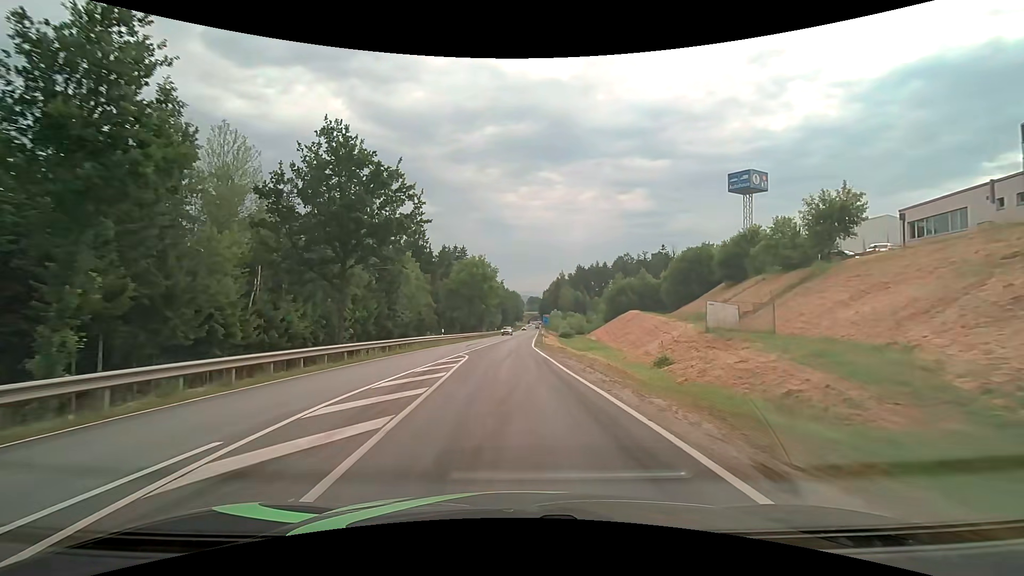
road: secondary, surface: asphalt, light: Day
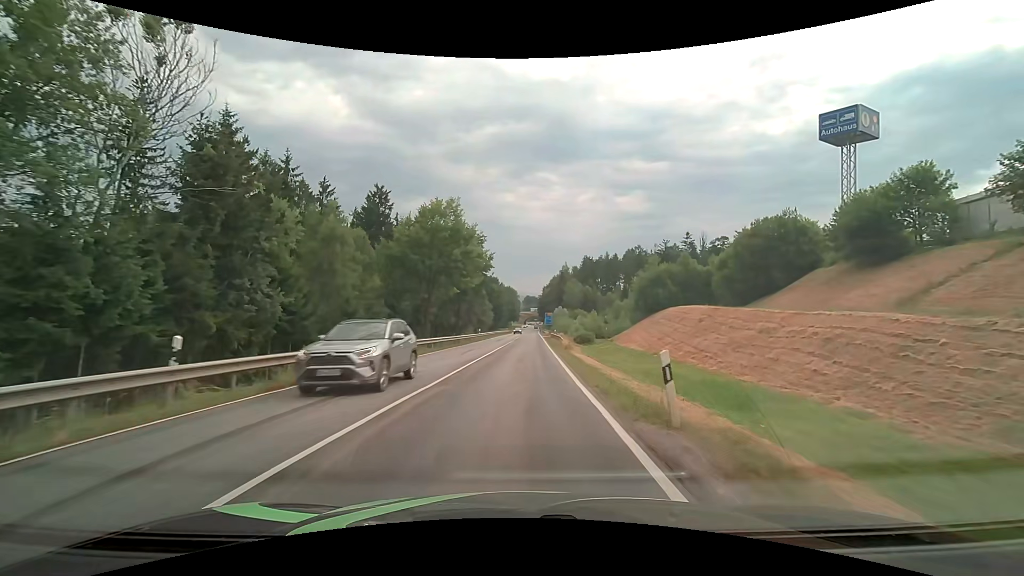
(-0.1, +34.4) m; +1°
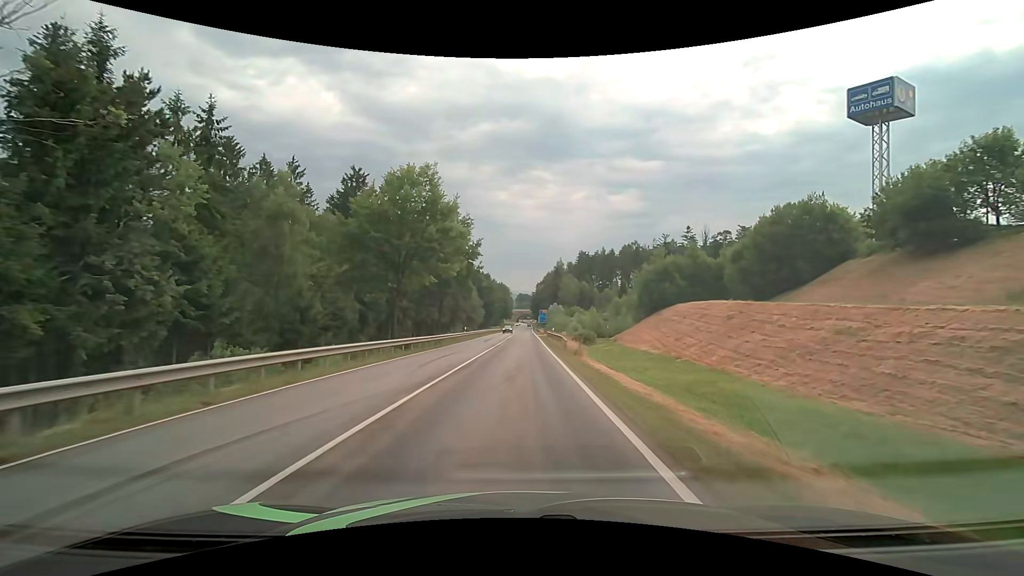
(0.0, +8.9) m; 0°
(0, +10) (0, +20) (0, +30) (+1, +40) (+1, +50) (+1, +60) (+1, +70) (+1, +80) (+2, +90) (+2, +100) m
